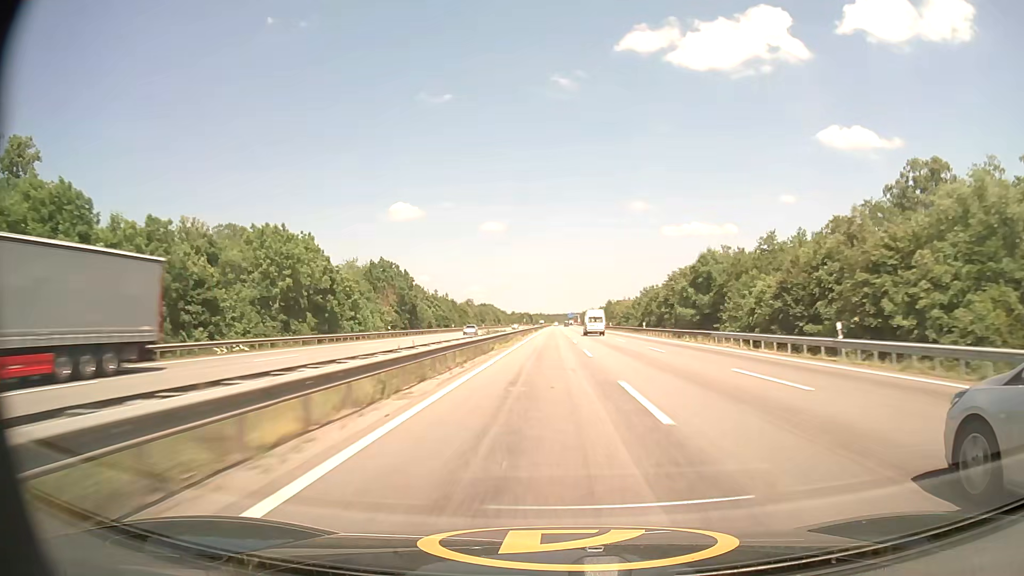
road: motorway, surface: asphalt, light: Day
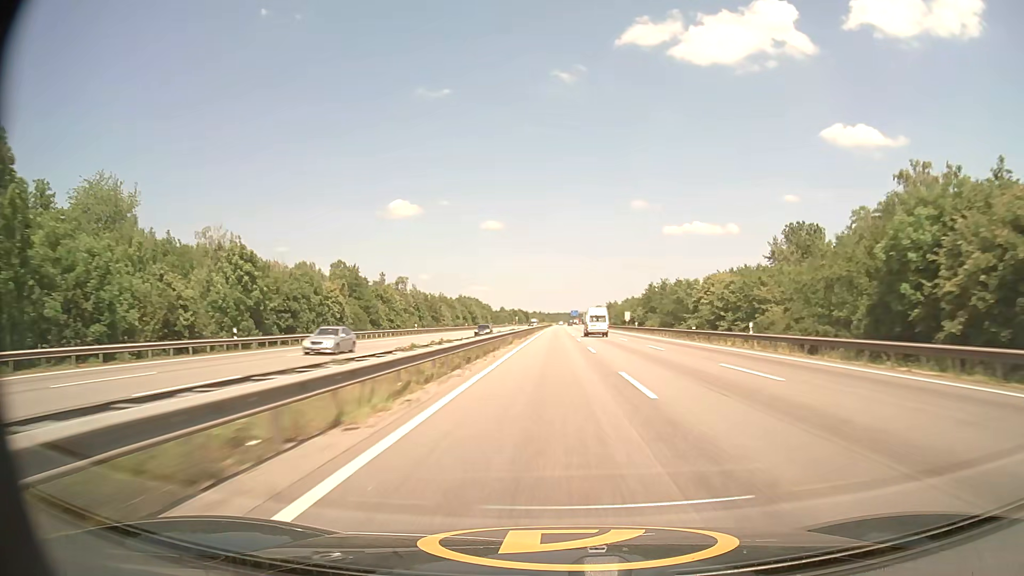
(-0.2, +87.2) m; 0°
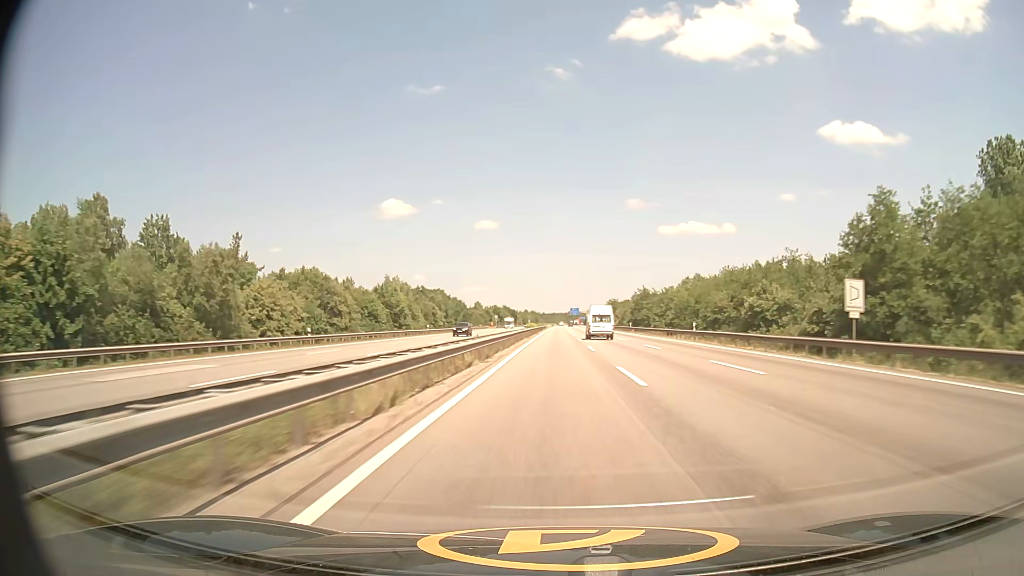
(+0.2, +87.6) m; 0°
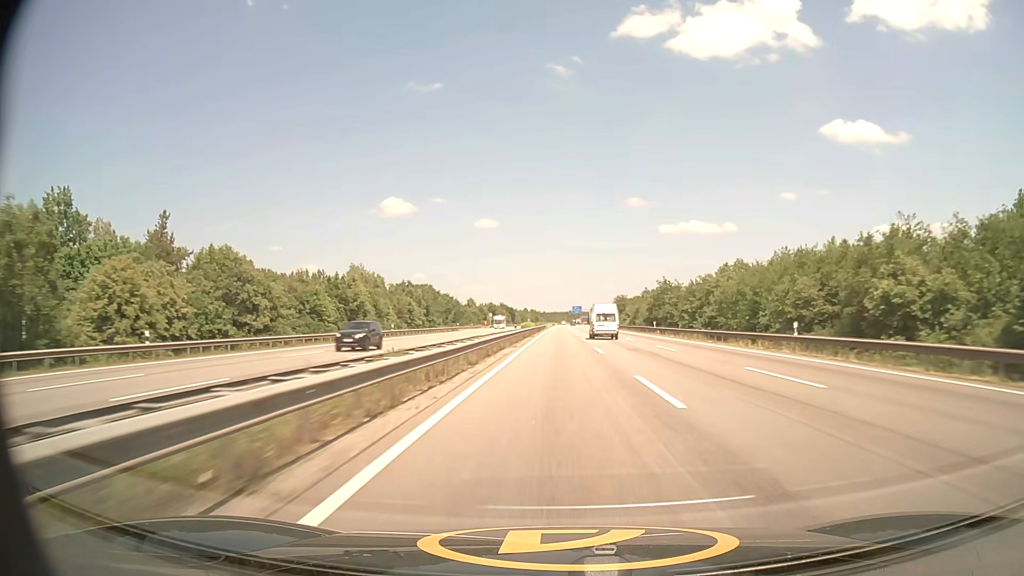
(0.0, +21.9) m; 0°
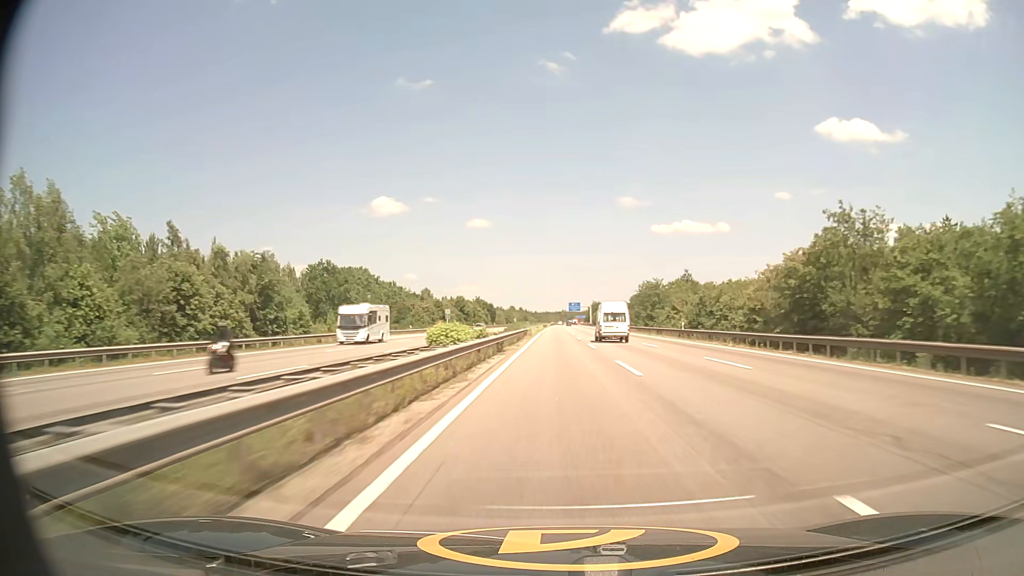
(+0.3, +65.7) m; +1°
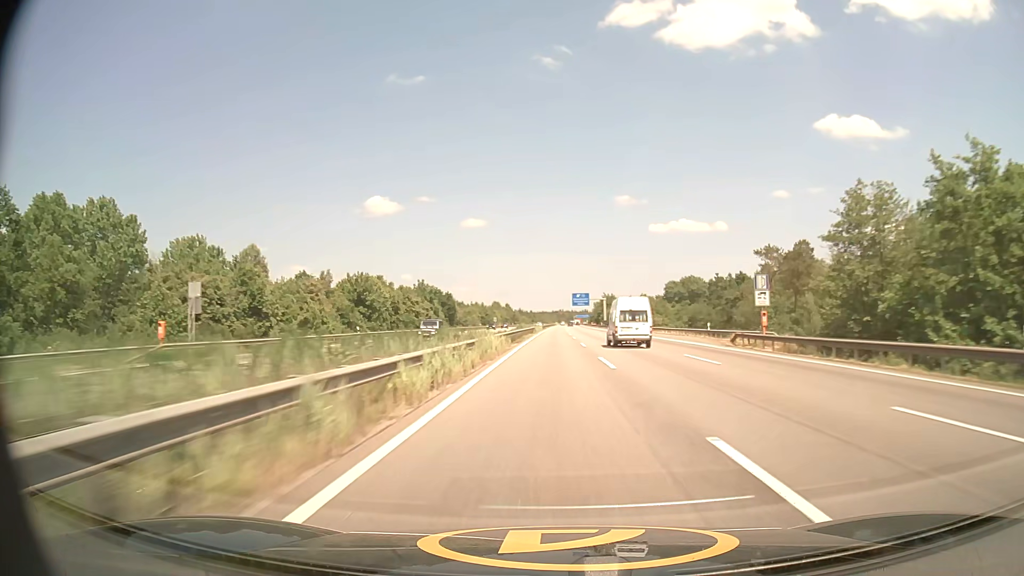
(+0.6, +87.3) m; 0°
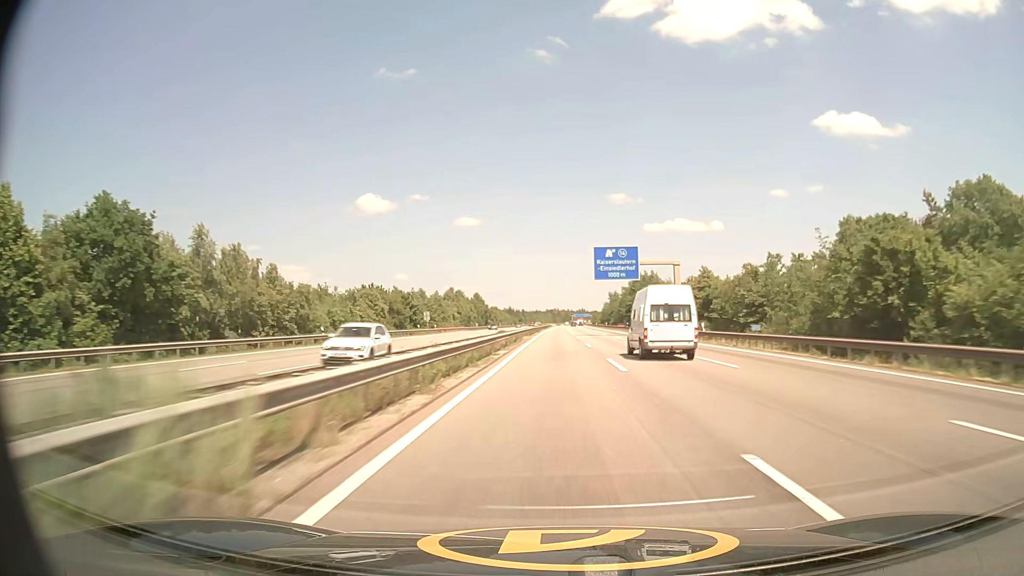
(+0.3, +109.3) m; 0°
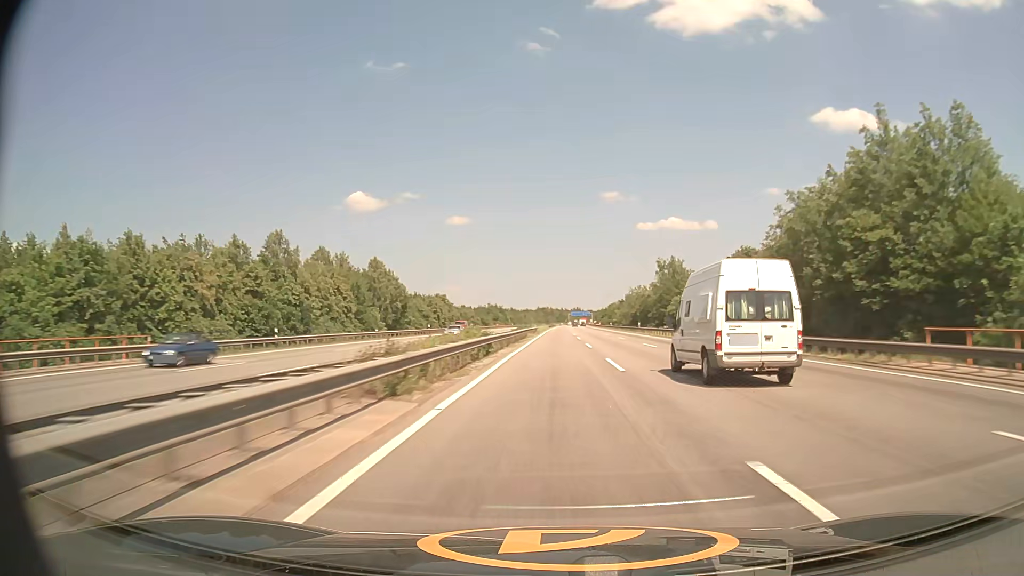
(+0.8, +108.4) m; +1°
(0, +10) (0, +20) (0, +30) (0, +40) (0, +50) (0, +60) (0, +70) (0, +80) (+1, +90) (+1, +100) m
